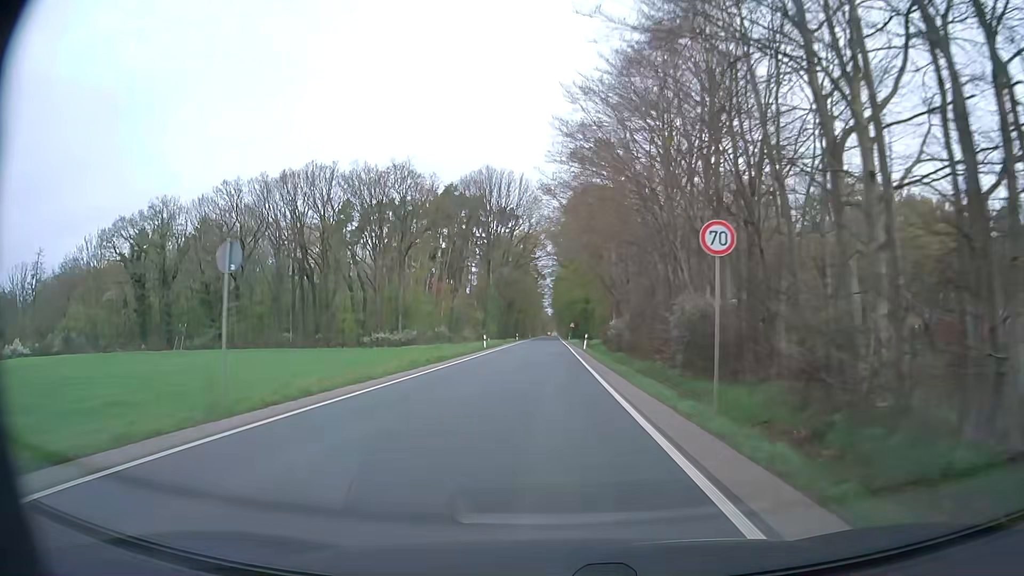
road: secondary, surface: asphalt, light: Day
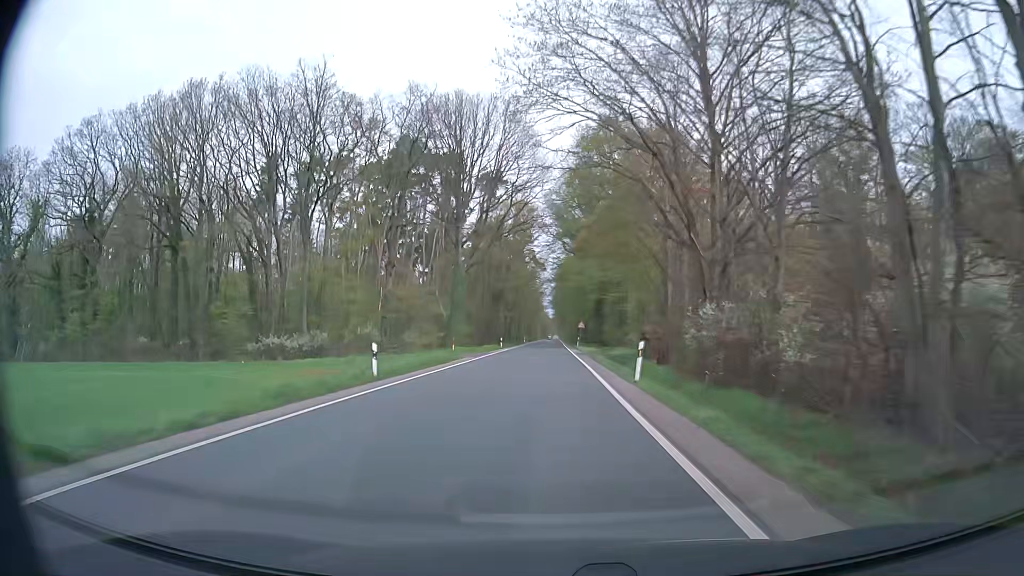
(0.0, +32.1) m; 0°
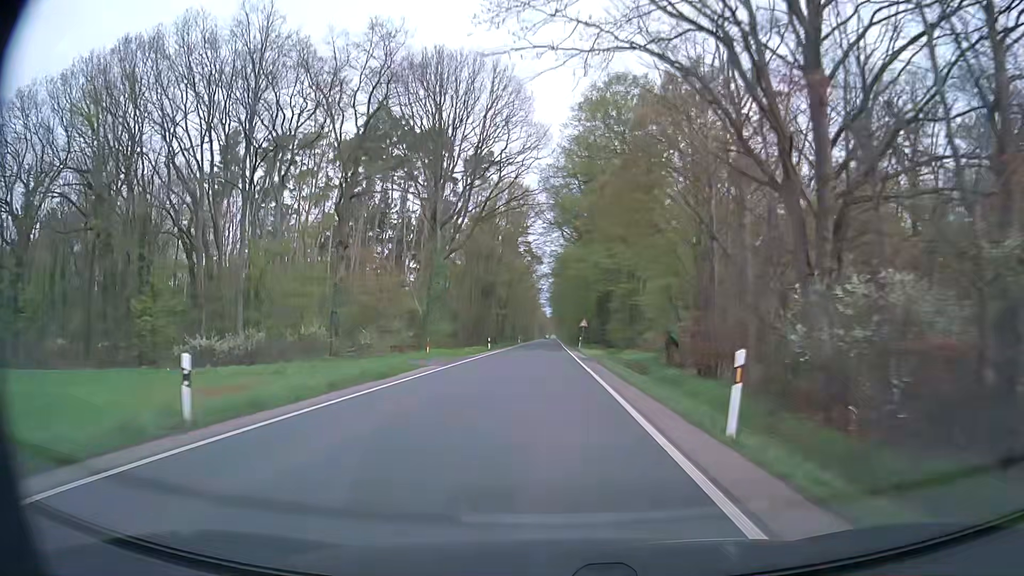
(0.0, +10.8) m; 0°
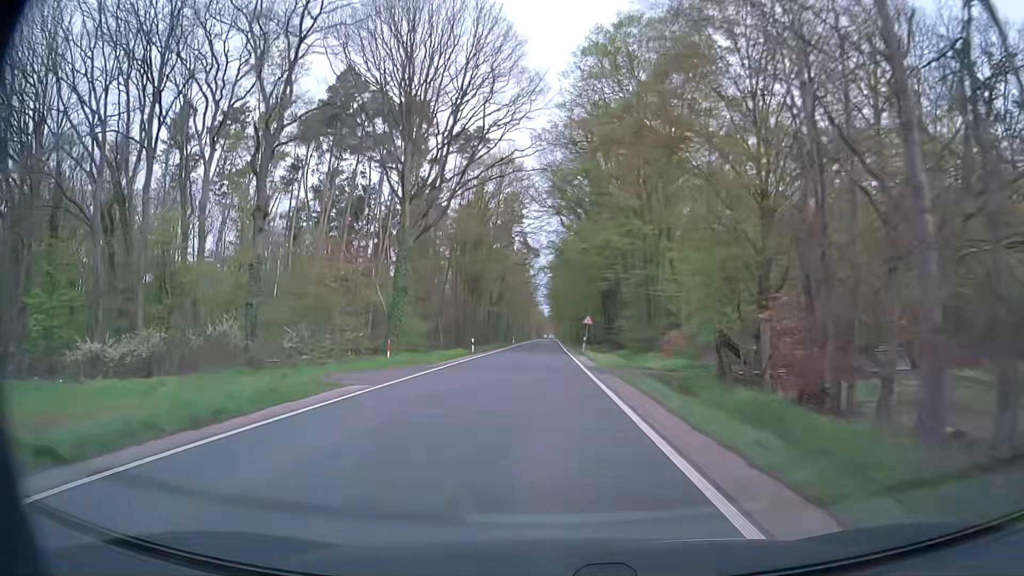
(0.0, +10.8) m; 0°
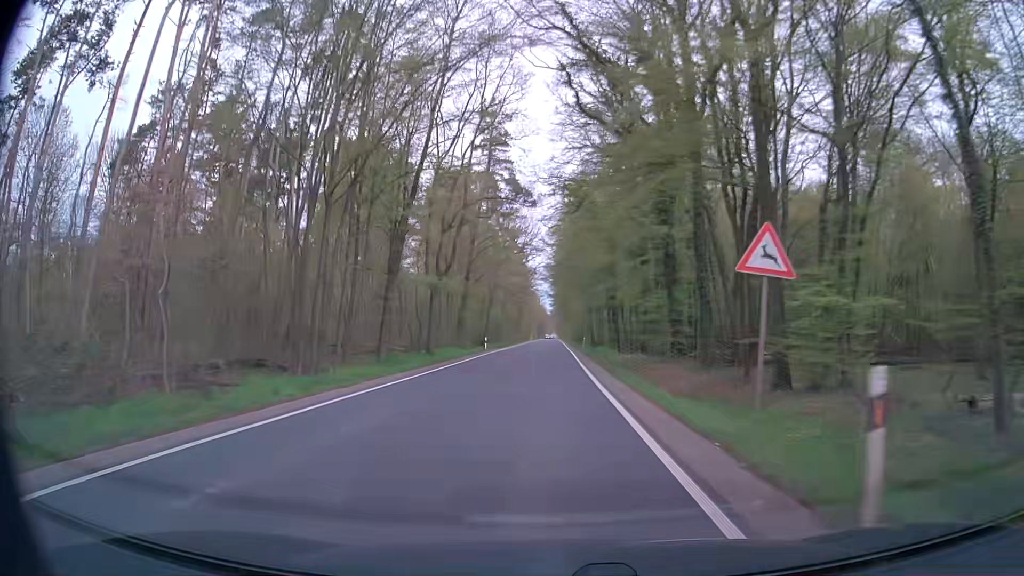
(-0.2, +43.7) m; 0°
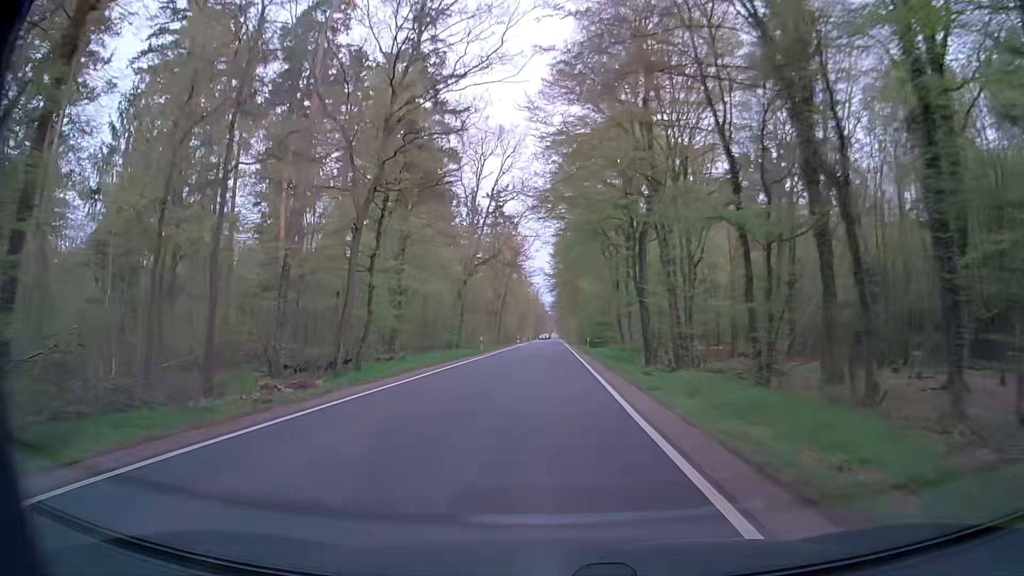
(0.0, +55.5) m; 0°
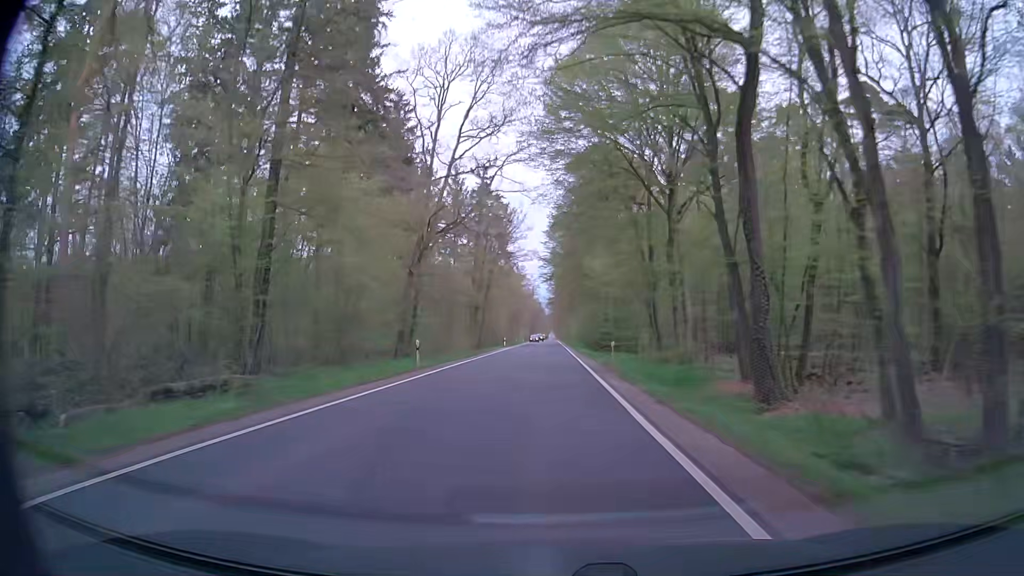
(+0.1, +22.5) m; +1°
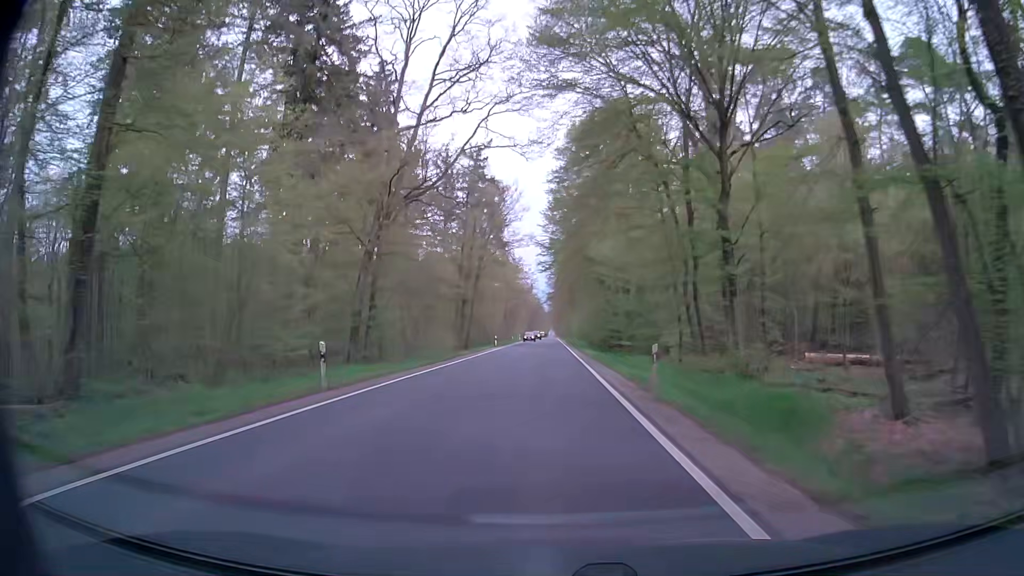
(0.0, +11.3) m; 0°
(0, +10) (0, +20) (0, +30) (0, +40) (0, +50) (0, +60) (0, +70) (0, +80) (0, +90) (0, +100) m
